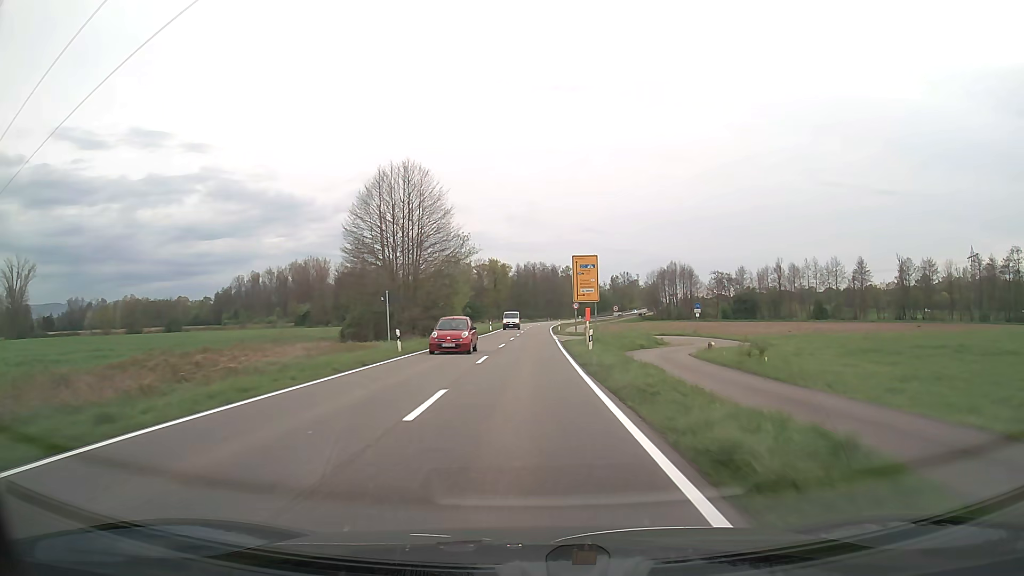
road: secondary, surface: asphalt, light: Day
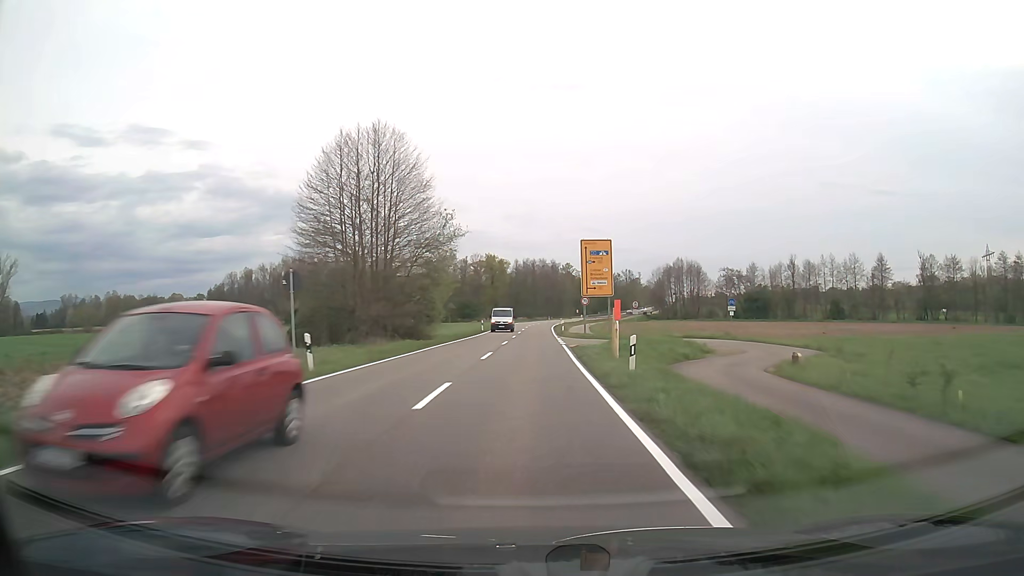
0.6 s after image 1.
(0.0, +11.2) m; 0°
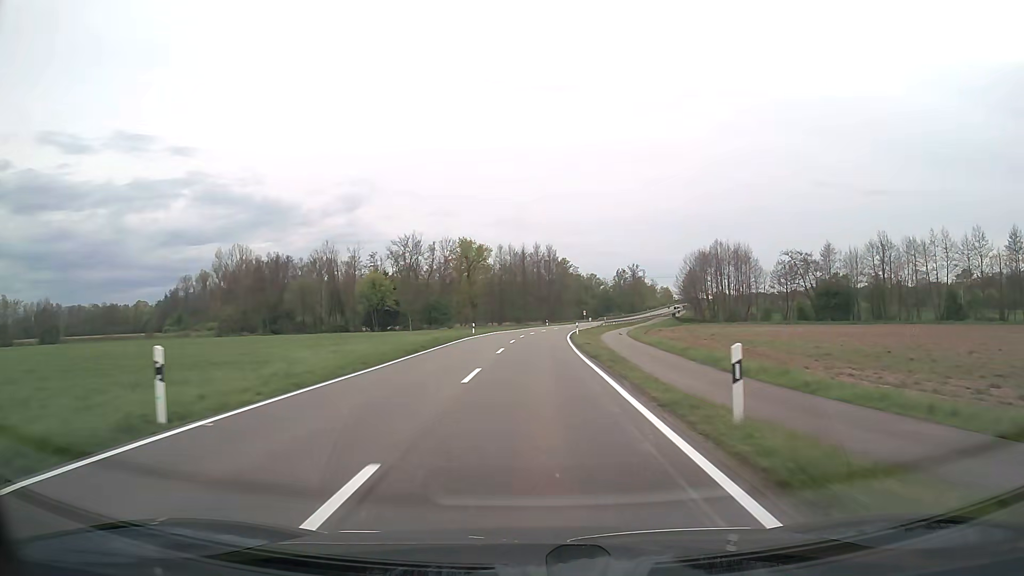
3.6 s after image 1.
(+0.2, +55.9) m; +1°
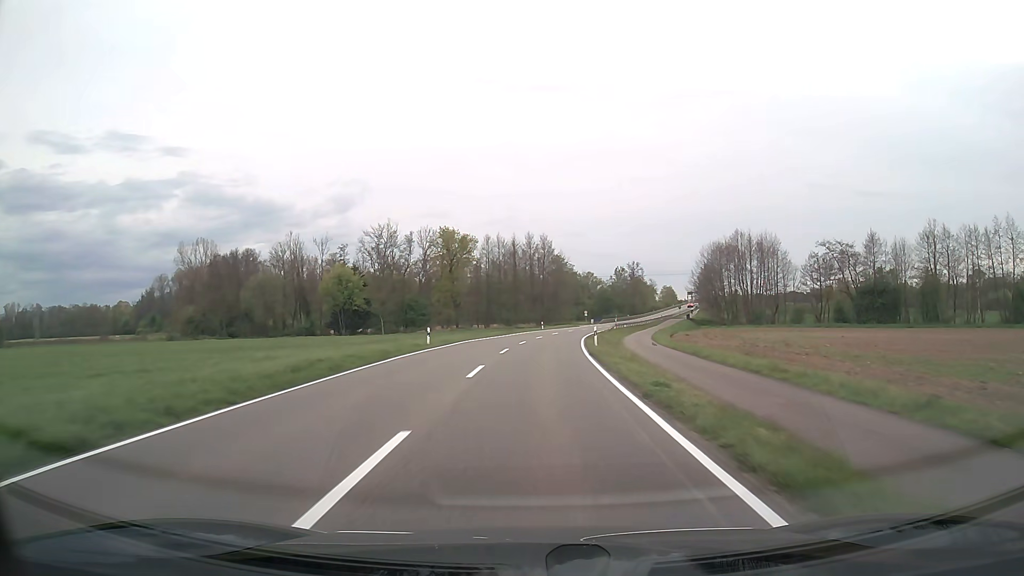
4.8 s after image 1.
(+0.1, +22.2) m; +1°
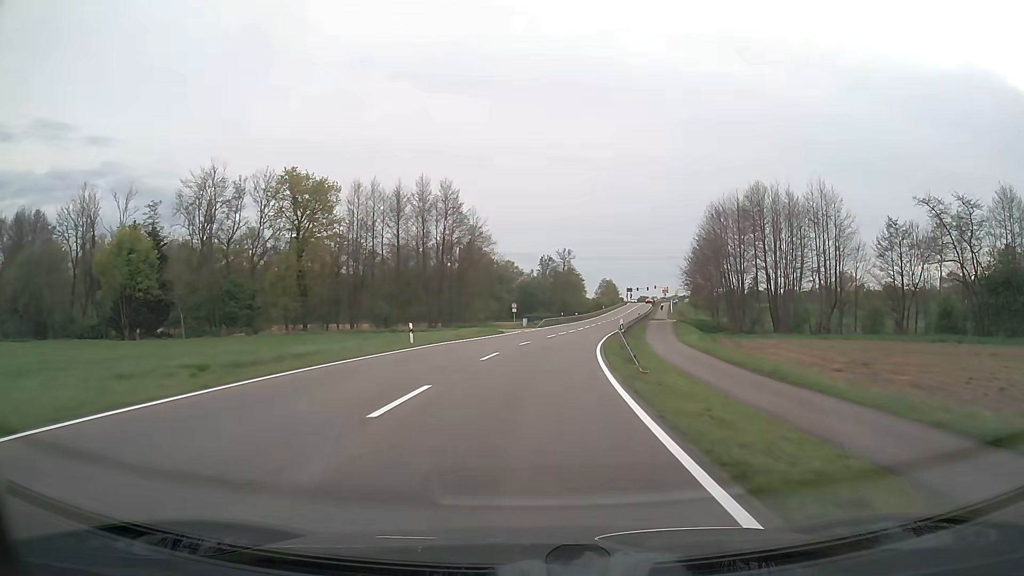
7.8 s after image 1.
(+2.5, +55.0) m; +7°
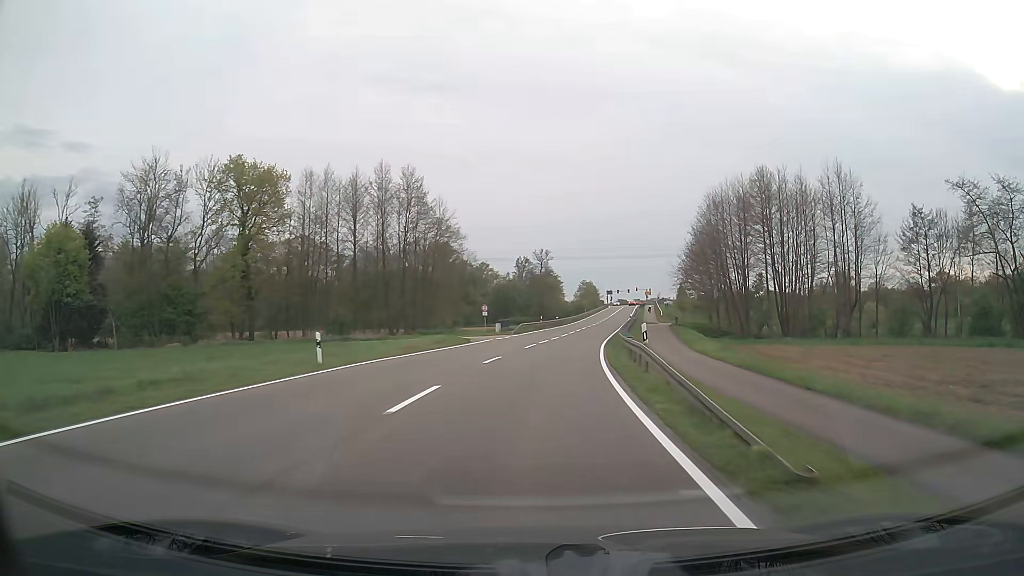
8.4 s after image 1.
(+0.2, +10.9) m; +2°
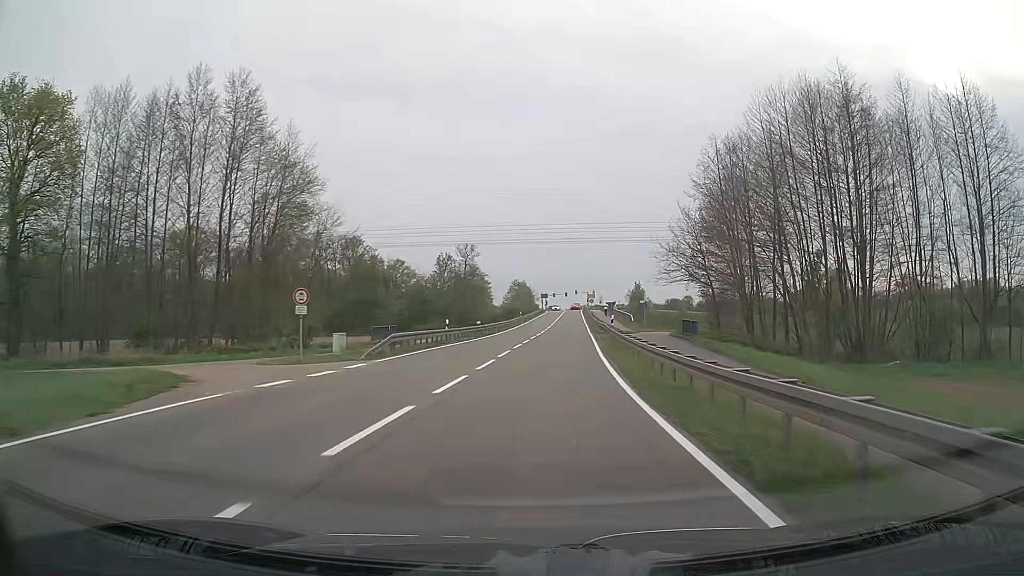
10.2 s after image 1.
(+1.7, +32.7) m; +6°
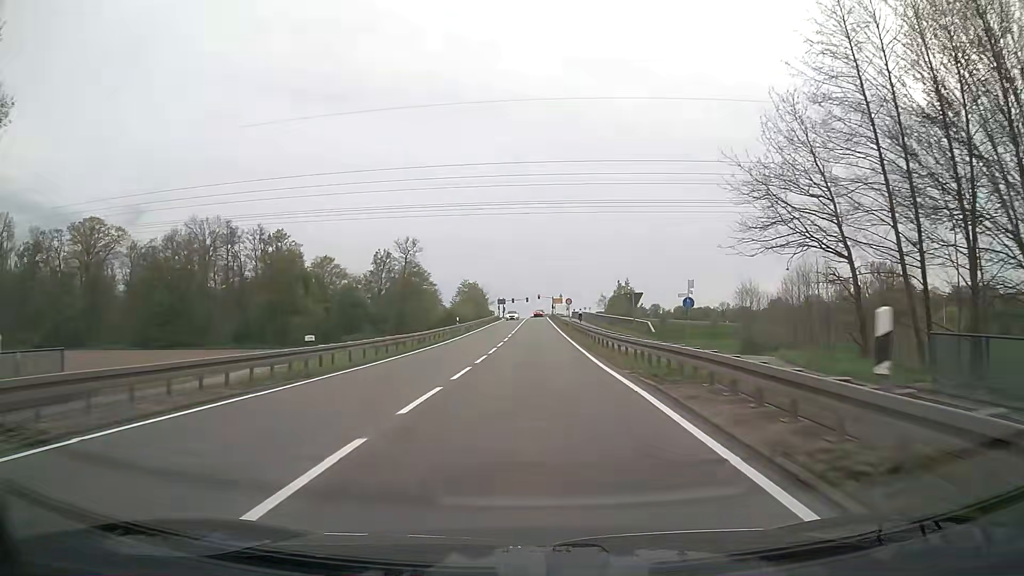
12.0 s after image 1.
(+1.2, +32.8) m; +3°
